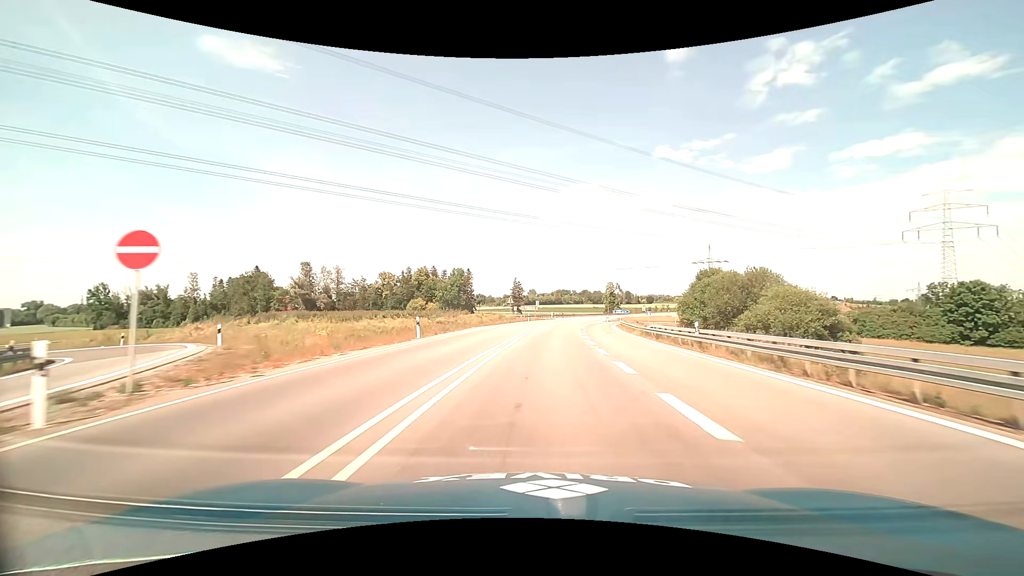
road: trunk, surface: asphalt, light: Day
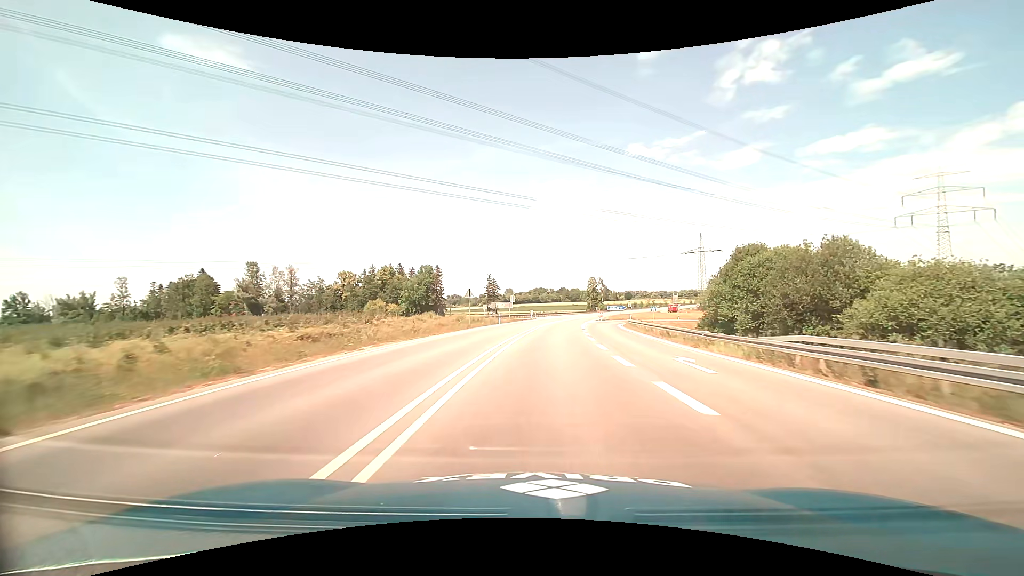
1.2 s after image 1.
(+0.4, +22.8) m; +3°
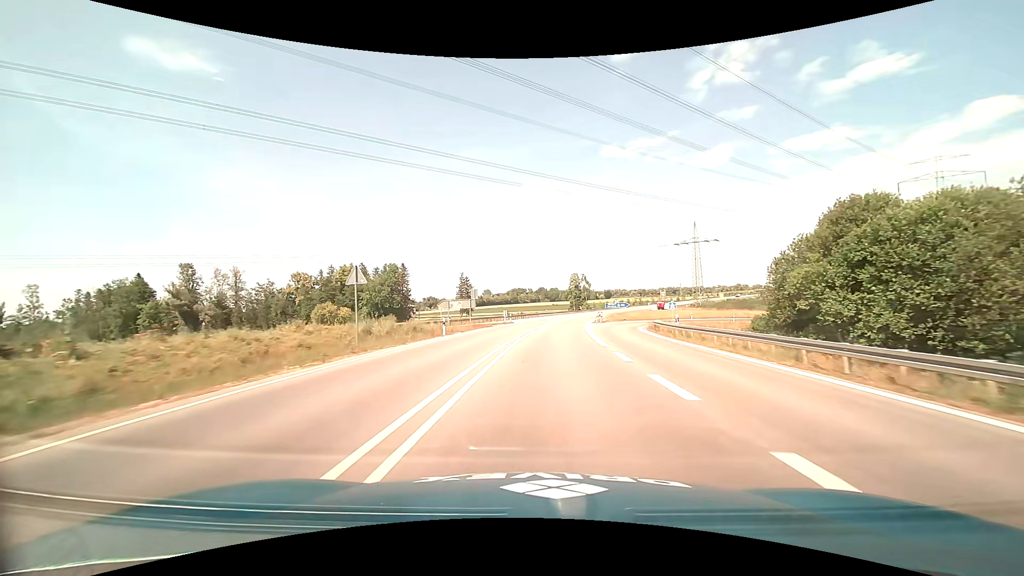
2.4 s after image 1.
(+0.5, +23.1) m; +2°
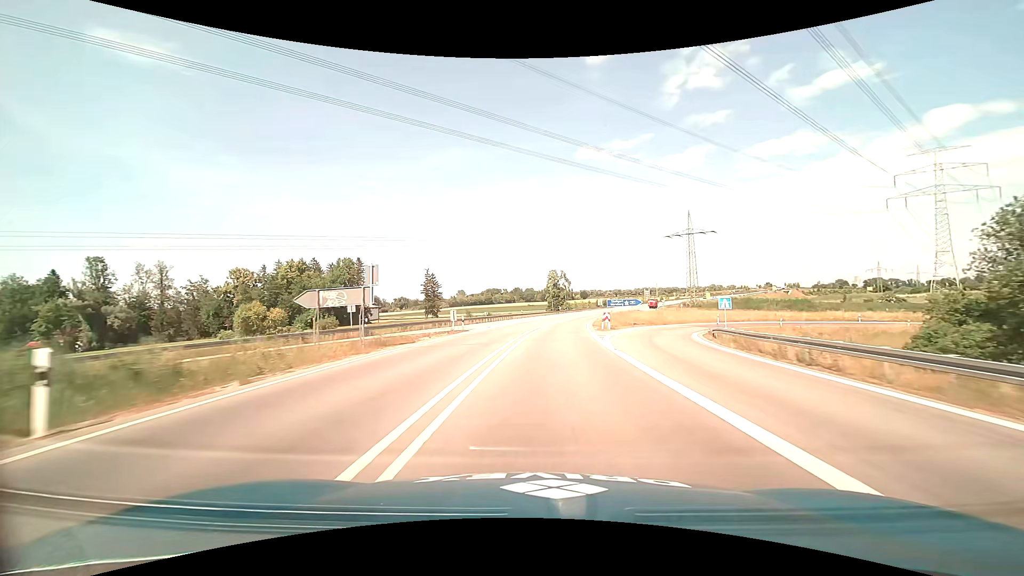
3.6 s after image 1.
(+0.5, +23.5) m; +2°
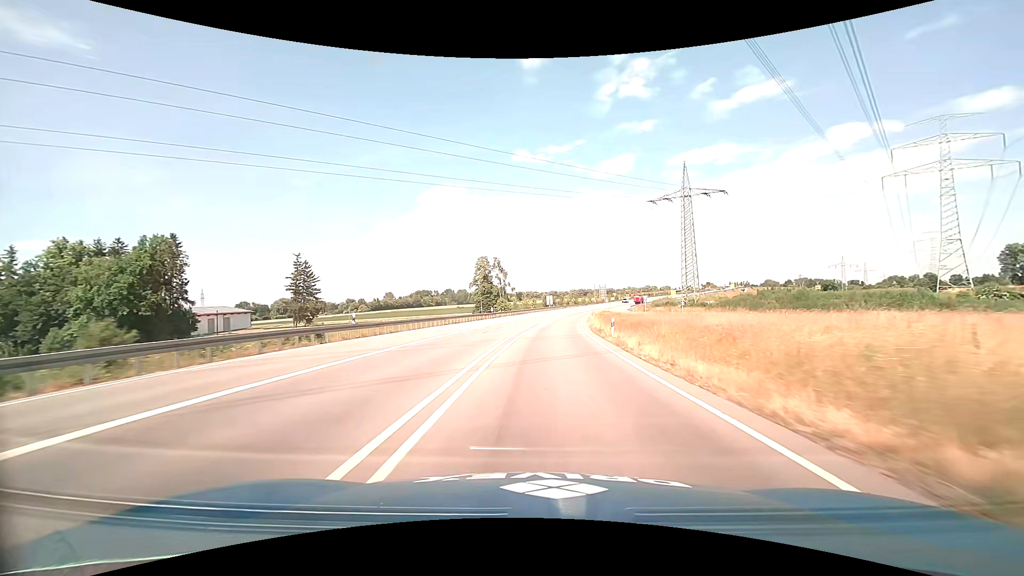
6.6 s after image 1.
(+4.3, +60.0) m; +8°
(0, +10) (0, +20) (+1, +30) (+1, +40) (+2, +50) (+3, +60) (+5, +70) (+6, +80) (+8, +90) (+10, +99) m
